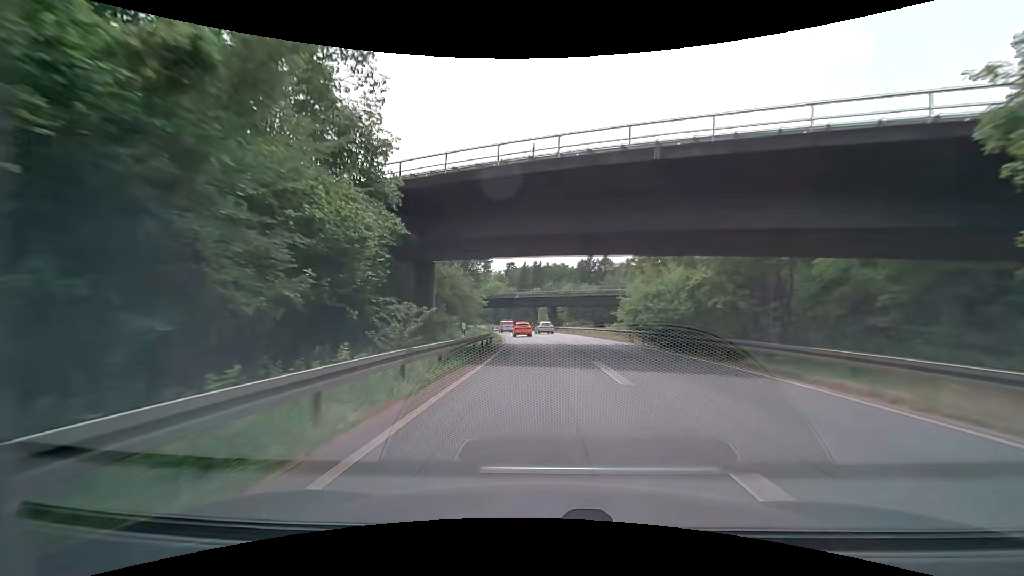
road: motorway_link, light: Day
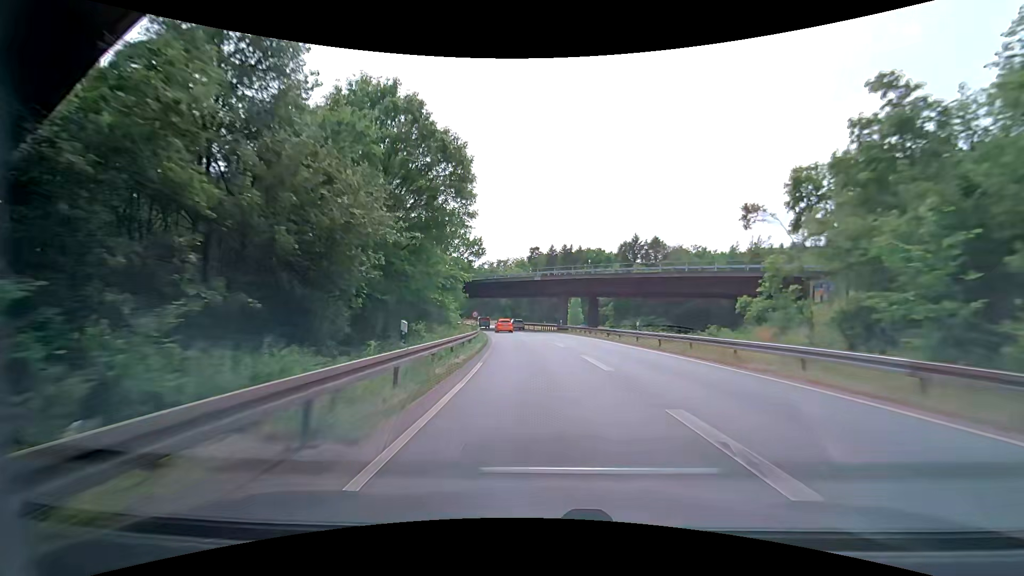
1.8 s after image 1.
(-1.0, +33.1) m; -1°
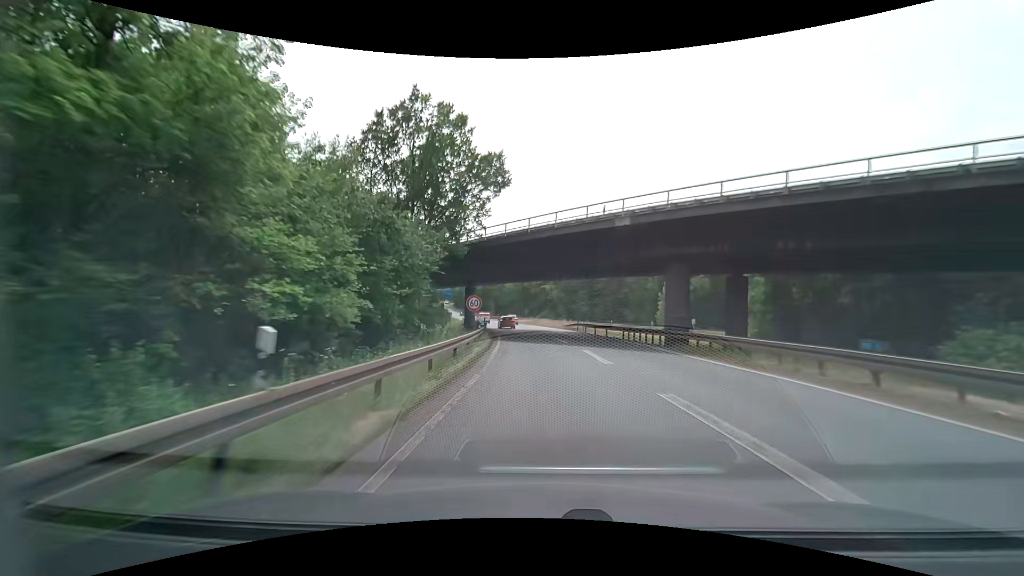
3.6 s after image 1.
(-3.0, +33.9) m; -9°
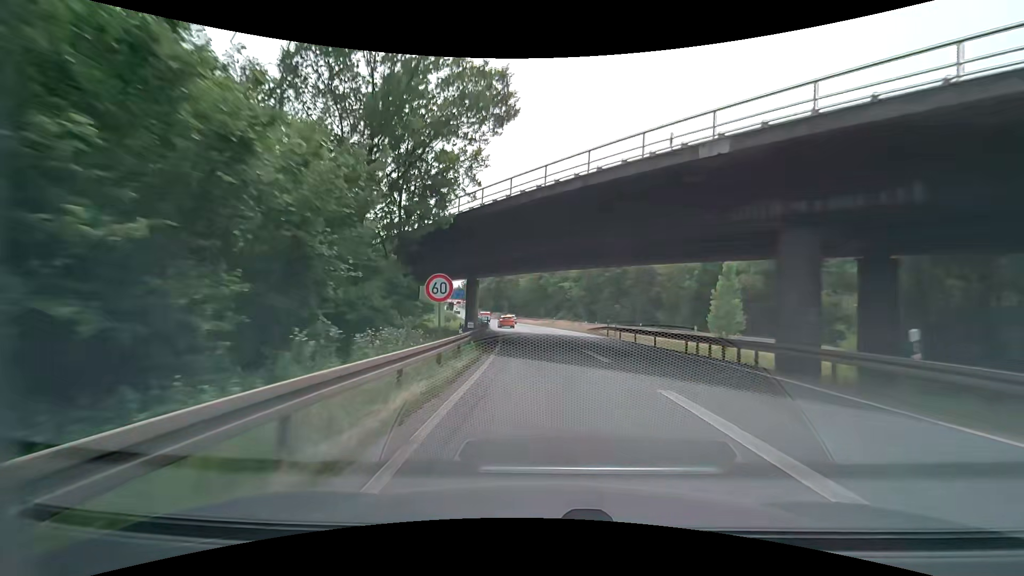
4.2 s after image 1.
(-0.2, +11.5) m; -2°
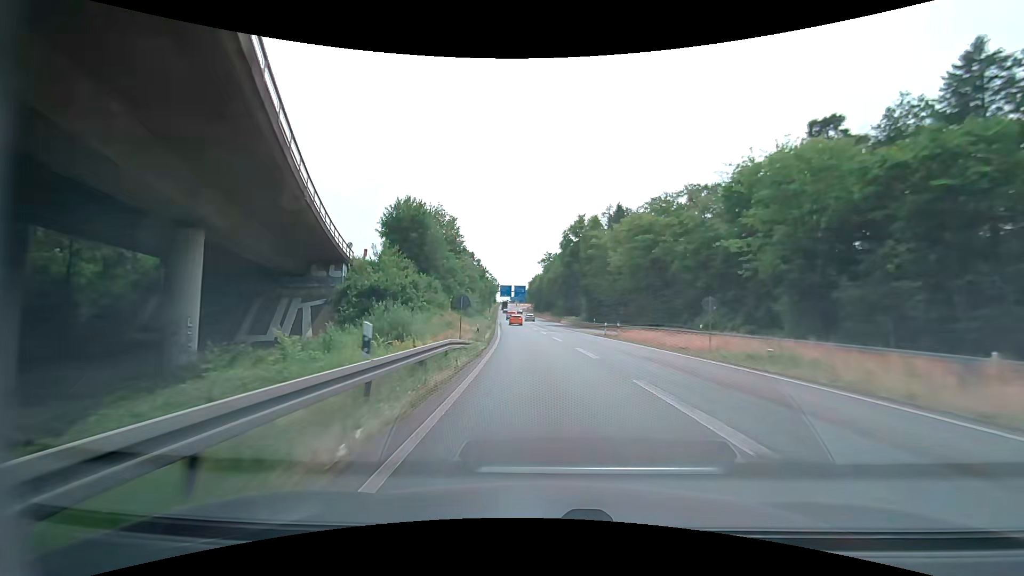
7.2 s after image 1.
(-4.2, +57.3) m; -8°
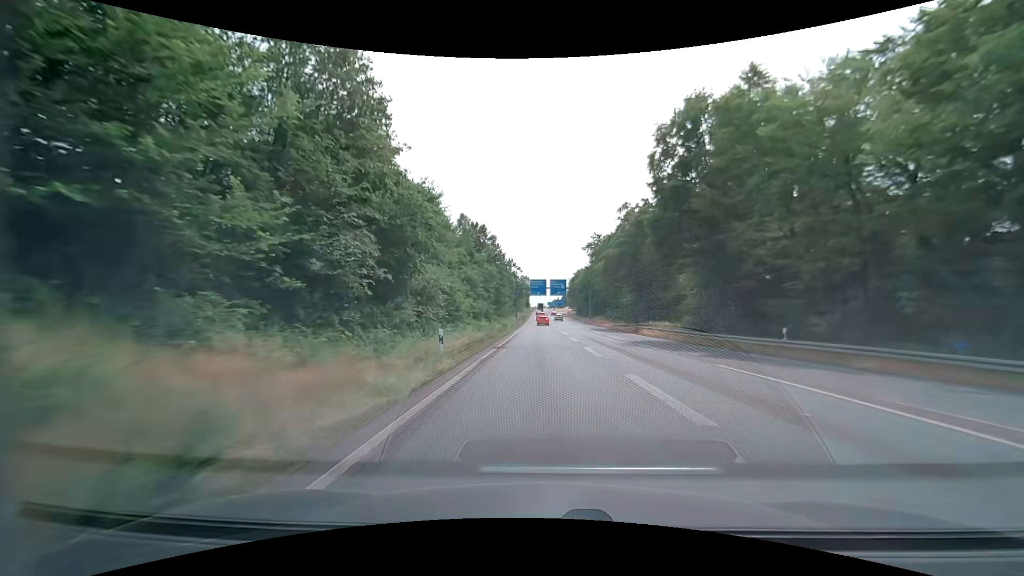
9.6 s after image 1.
(-2.7, +46.3) m; -5°
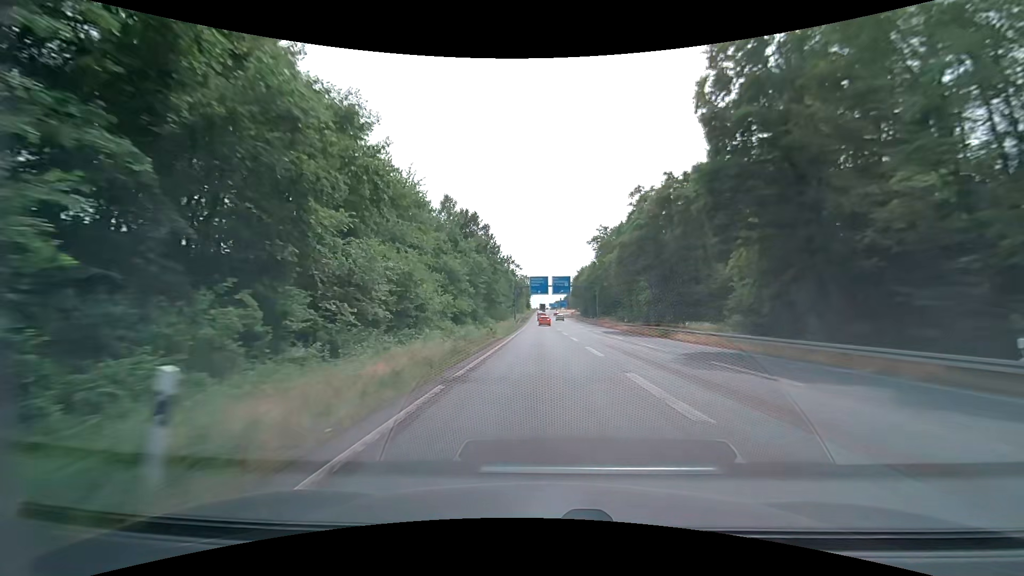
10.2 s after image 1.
(0.0, +11.7) m; 0°
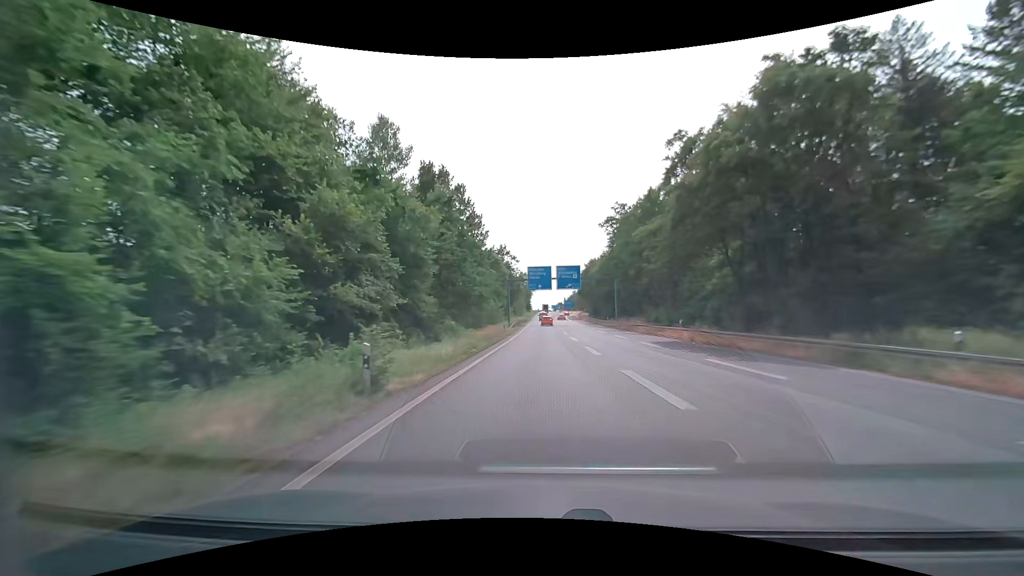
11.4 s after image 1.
(-0.1, +23.4) m; 0°
(0, +10) (0, +20) (0, +30) (0, +40) (0, +50) (0, +60) (0, +70) (-1, +80) (-1, +90) (-1, +100) m
